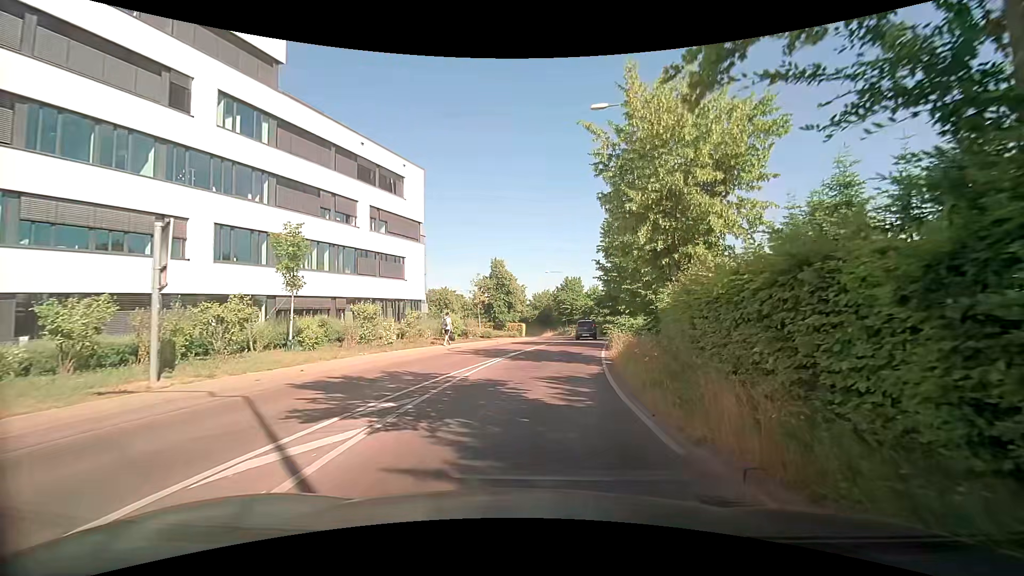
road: tertiary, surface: asphalt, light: Day
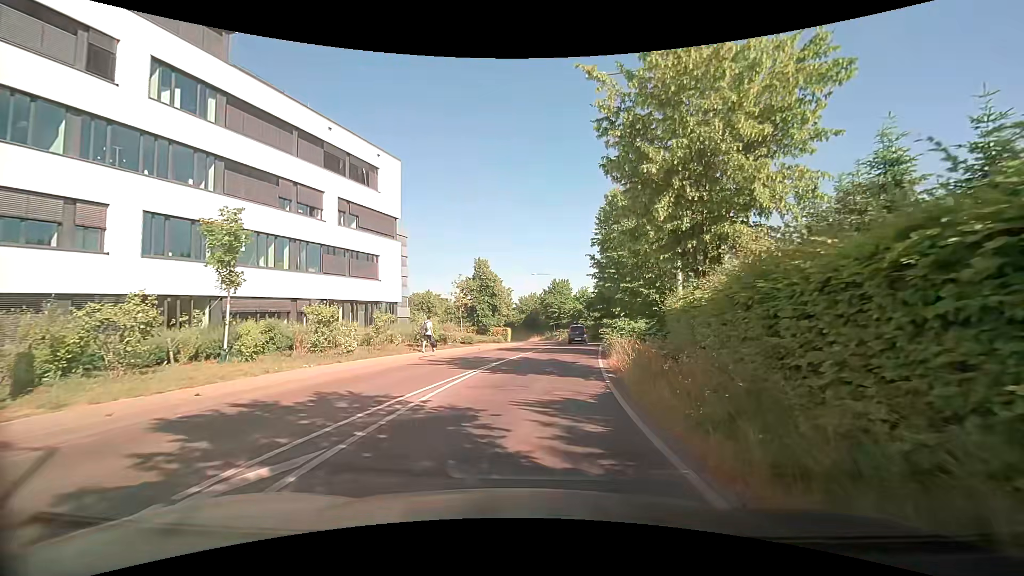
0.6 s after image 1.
(0.0, +3.6) m; 0°
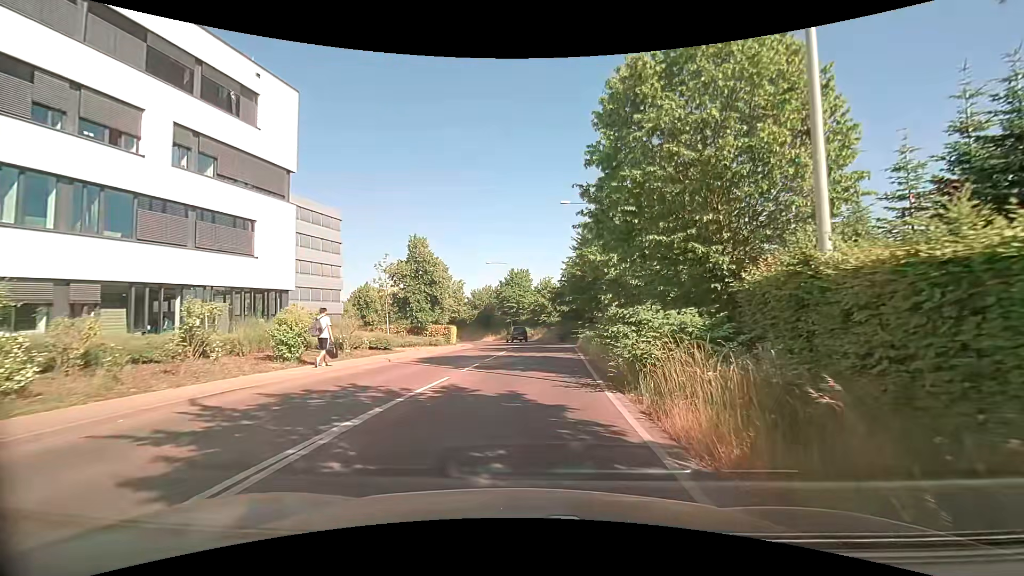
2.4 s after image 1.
(+0.7, +11.8) m; +5°
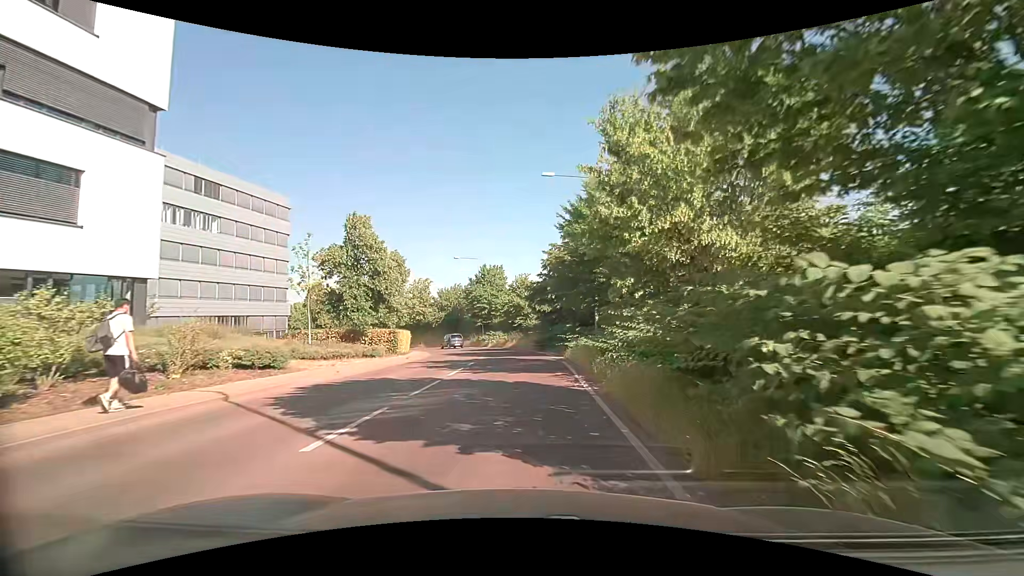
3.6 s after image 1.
(+0.3, +8.9) m; +3°
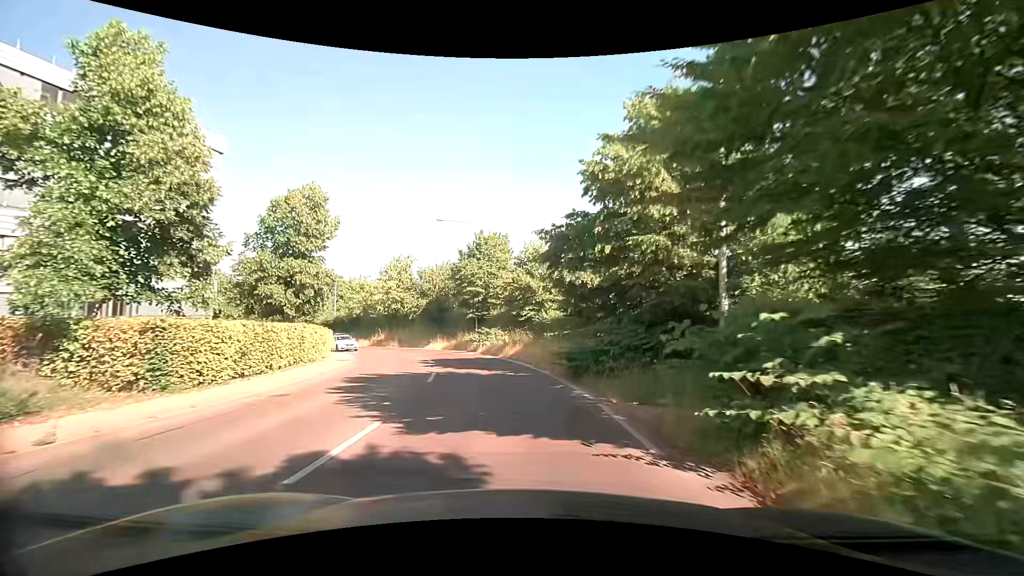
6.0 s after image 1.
(0.0, +19.5) m; -1°
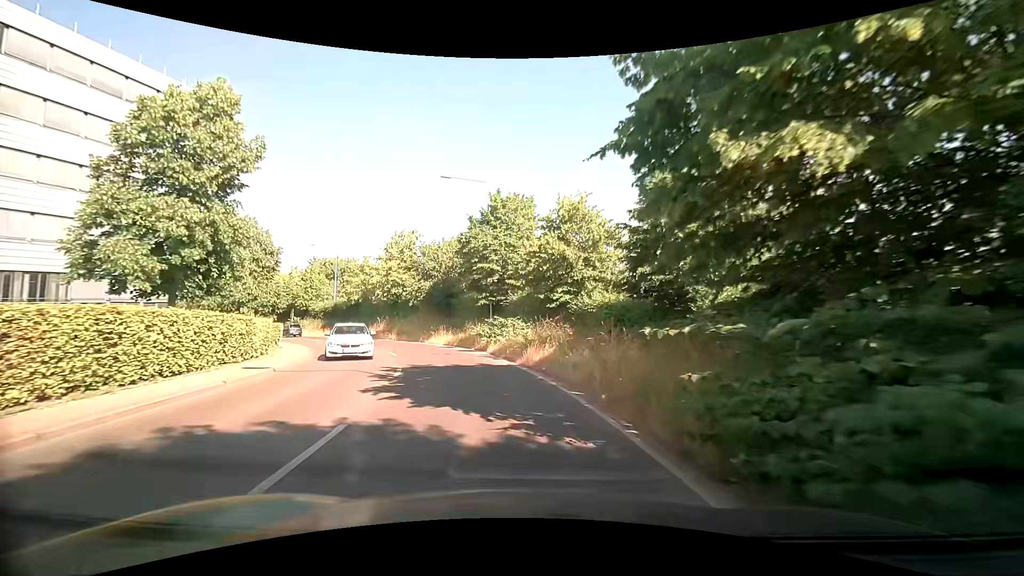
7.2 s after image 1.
(-0.2, +10.1) m; -2°
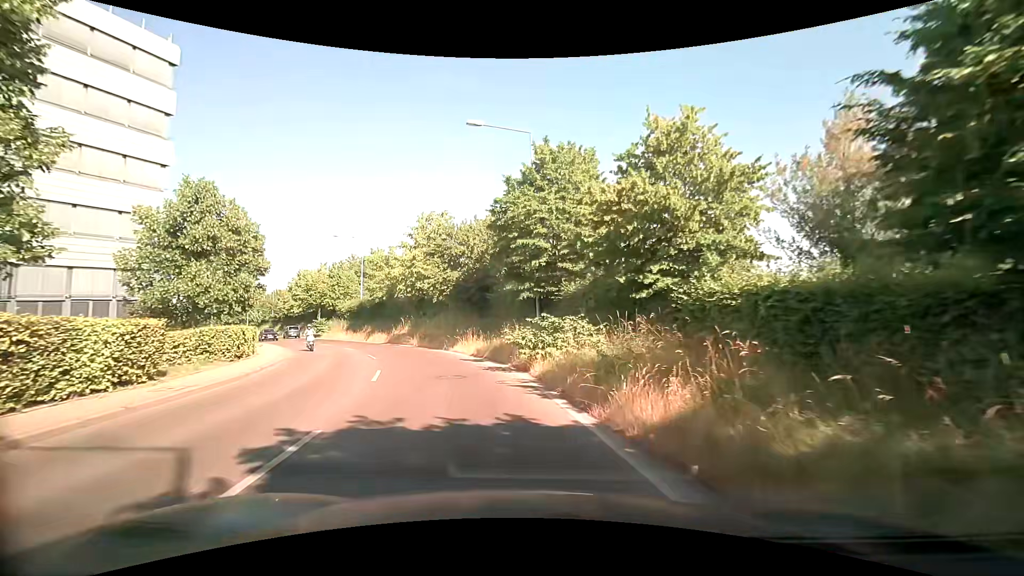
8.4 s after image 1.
(-0.4, +9.2) m; -4°
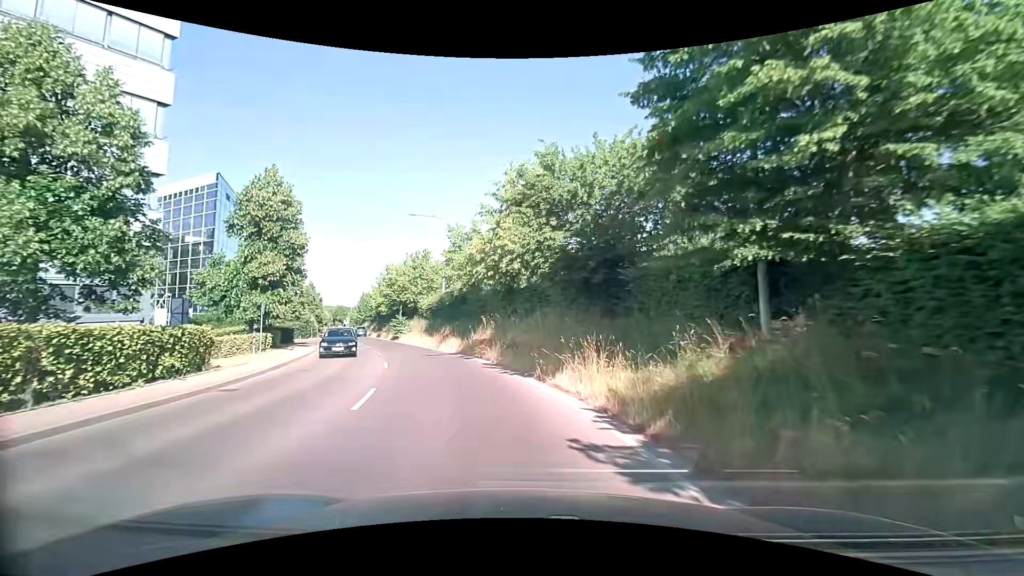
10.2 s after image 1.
(-1.8, +13.8) m; -13°
(-1, +10) (-3, +20) (-6, +29) (-10, +38) (-14, +48) (-17, +57) (-21, +66) (-25, +75) (-29, +85) (-32, +94) m
